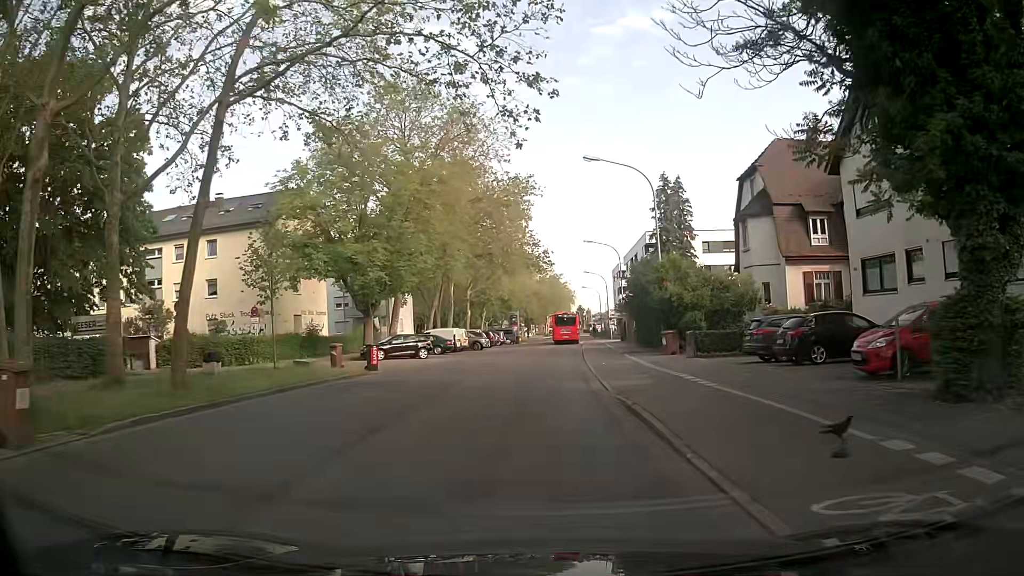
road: secondary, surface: asphalt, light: Day
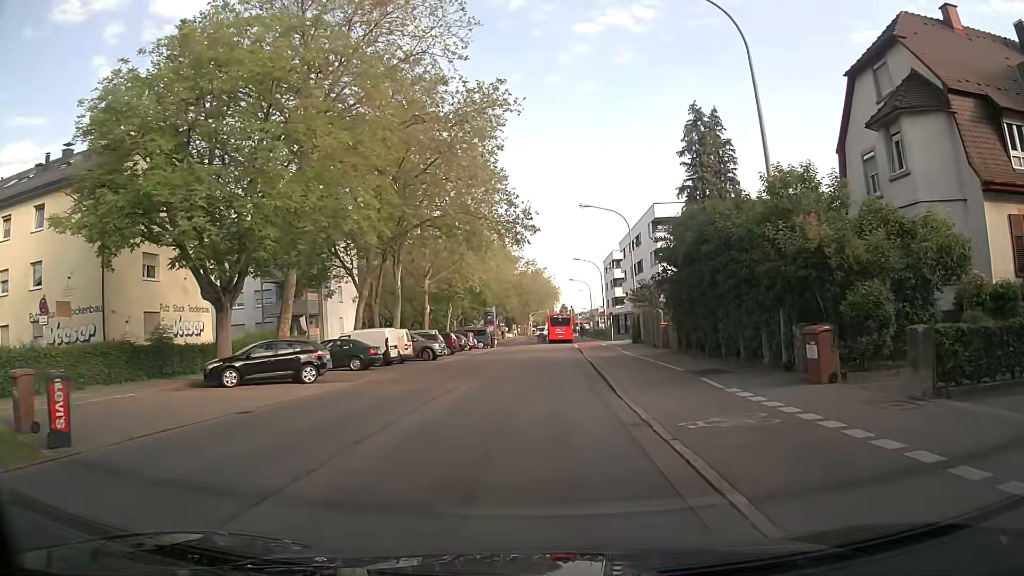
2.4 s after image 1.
(+0.3, +17.9) m; +1°
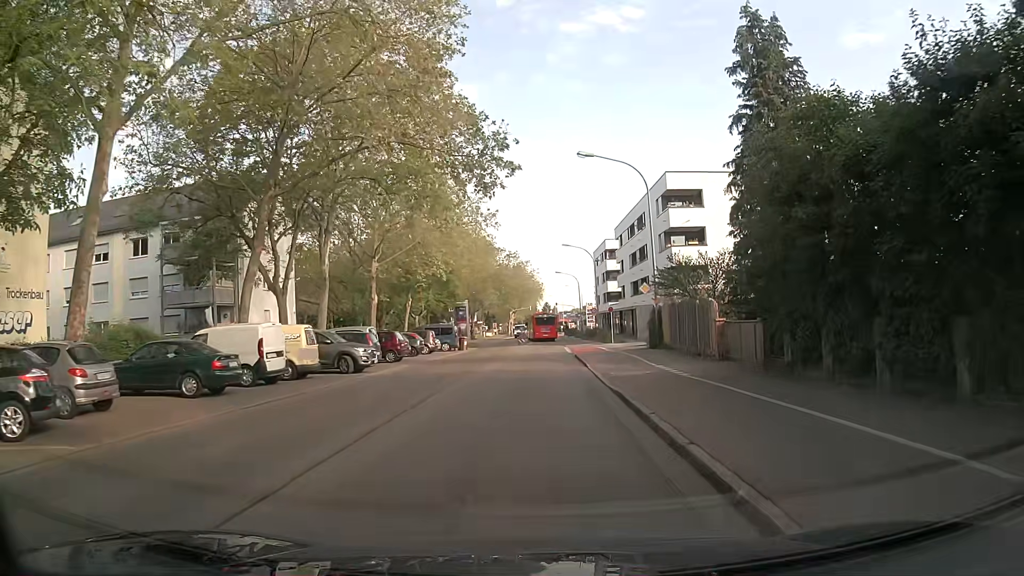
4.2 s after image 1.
(+0.2, +13.5) m; +2°
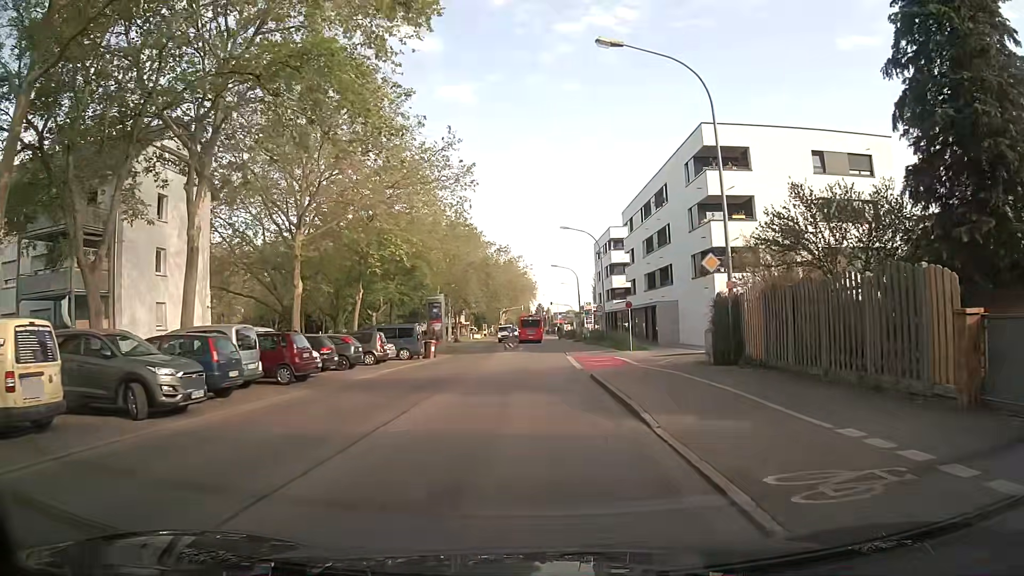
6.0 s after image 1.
(0.0, +13.5) m; -1°
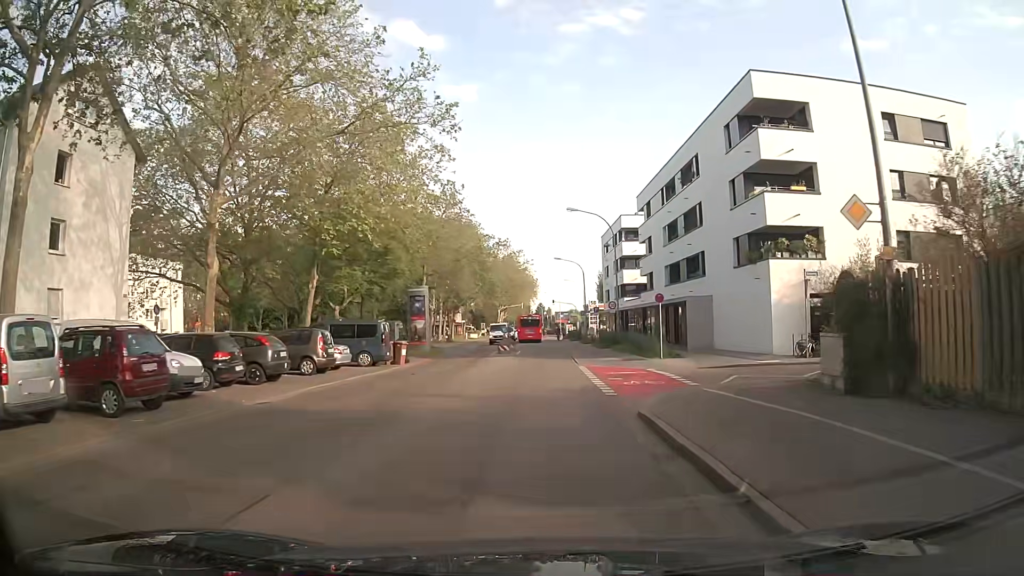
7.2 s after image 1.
(+0.1, +9.0) m; +1°
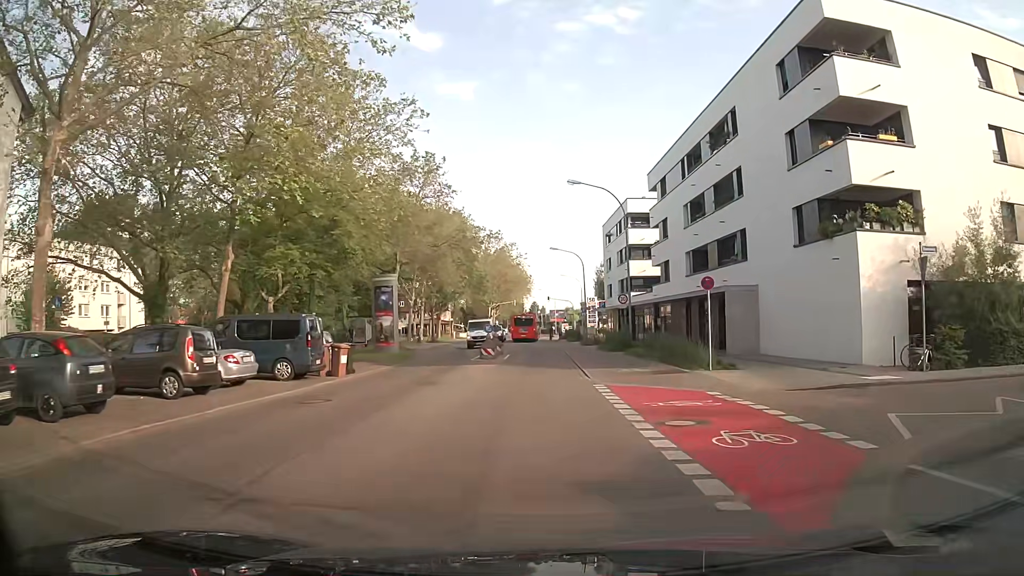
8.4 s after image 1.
(+0.1, +9.0) m; +1°
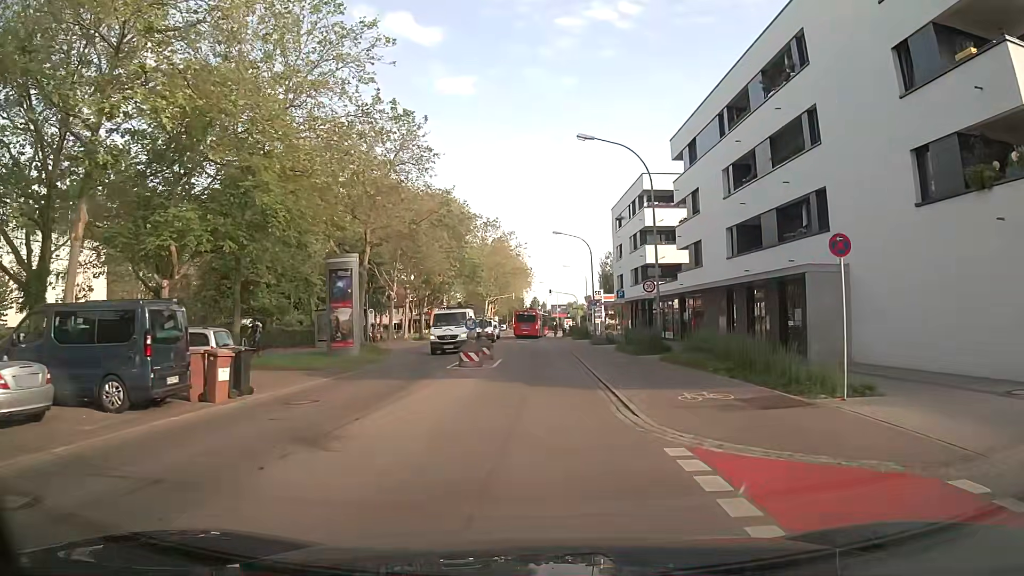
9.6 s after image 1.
(-0.1, +9.0) m; -1°
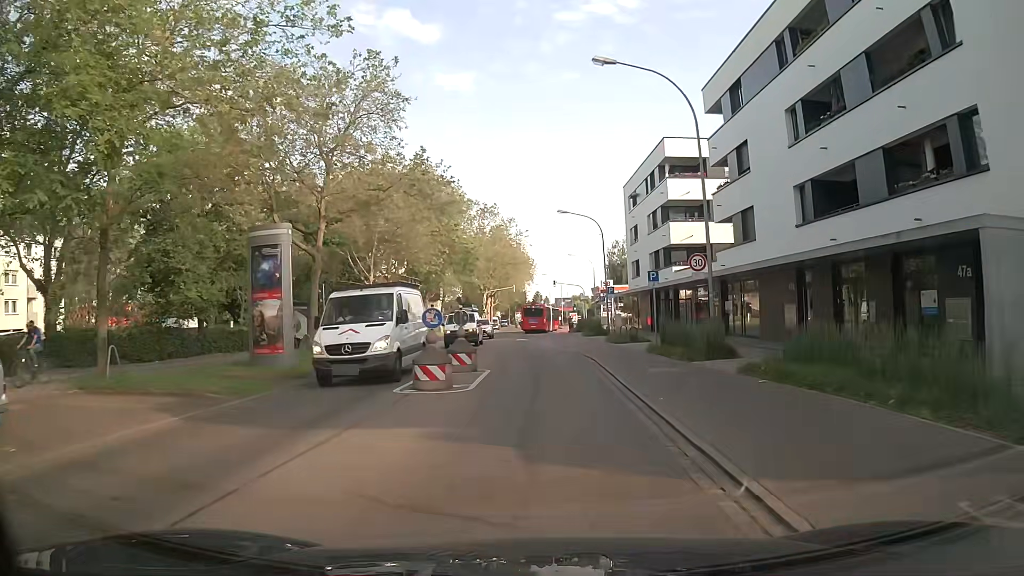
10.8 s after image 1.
(0.0, +9.0) m; 0°
(0, +10) (0, +20) (0, +30) (-1, +40) (-1, +50) (-1, +60) (-1, +70) (-1, +80) (-1, +90) (-1, +100) m
